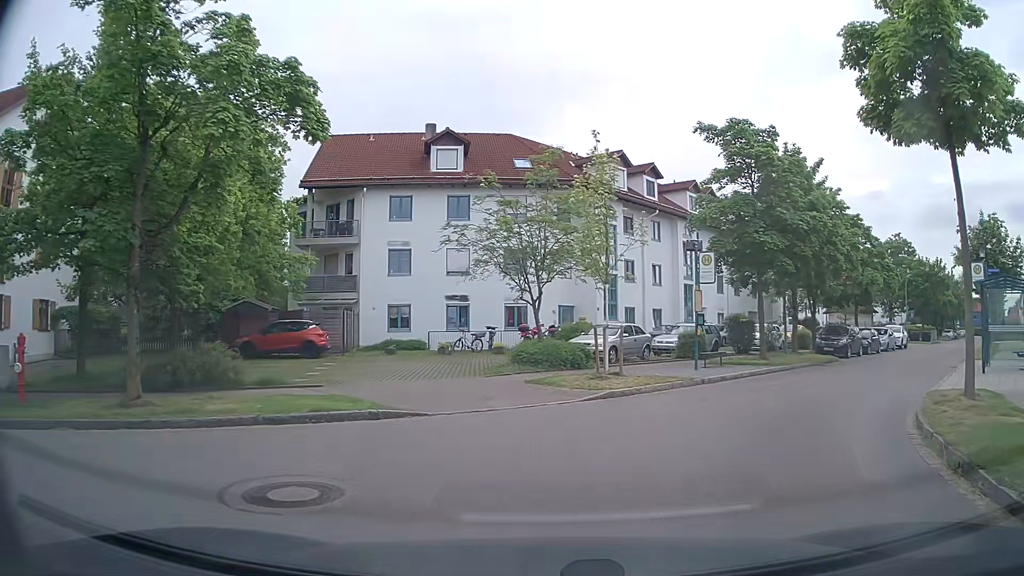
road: residential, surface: asphalt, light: Day
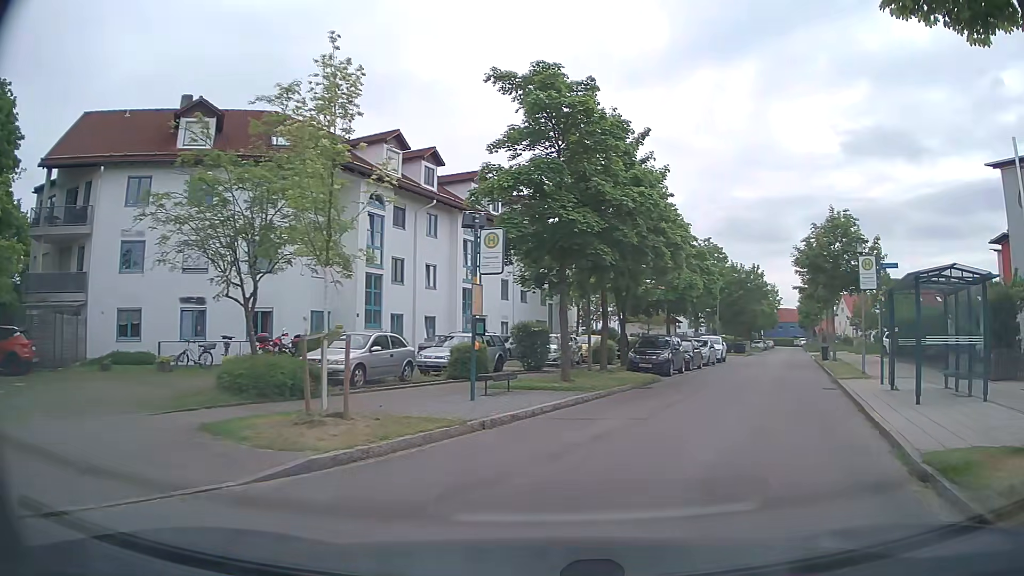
(+1.0, +6.3) m; +19°
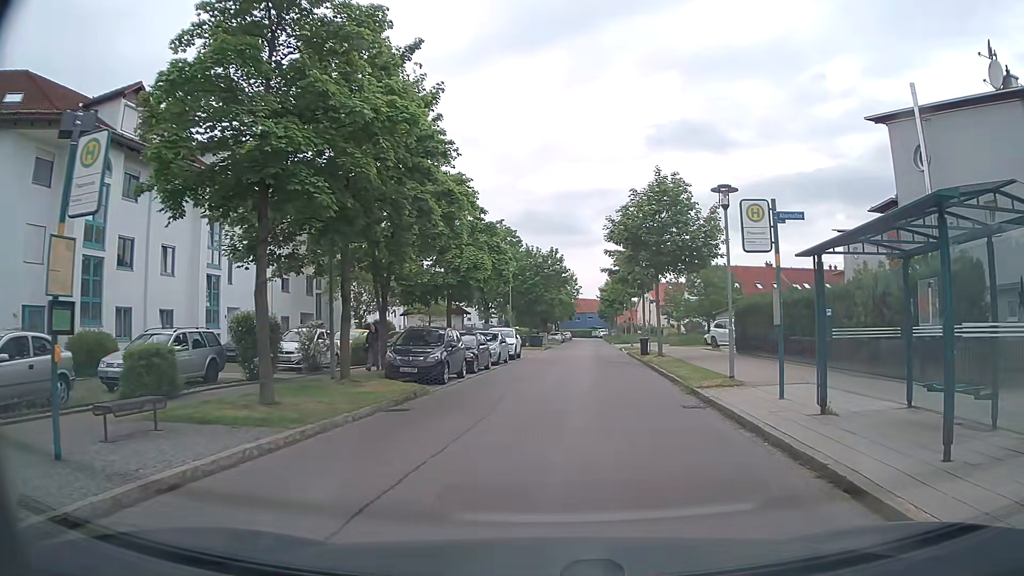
(+1.4, +7.0) m; +19°
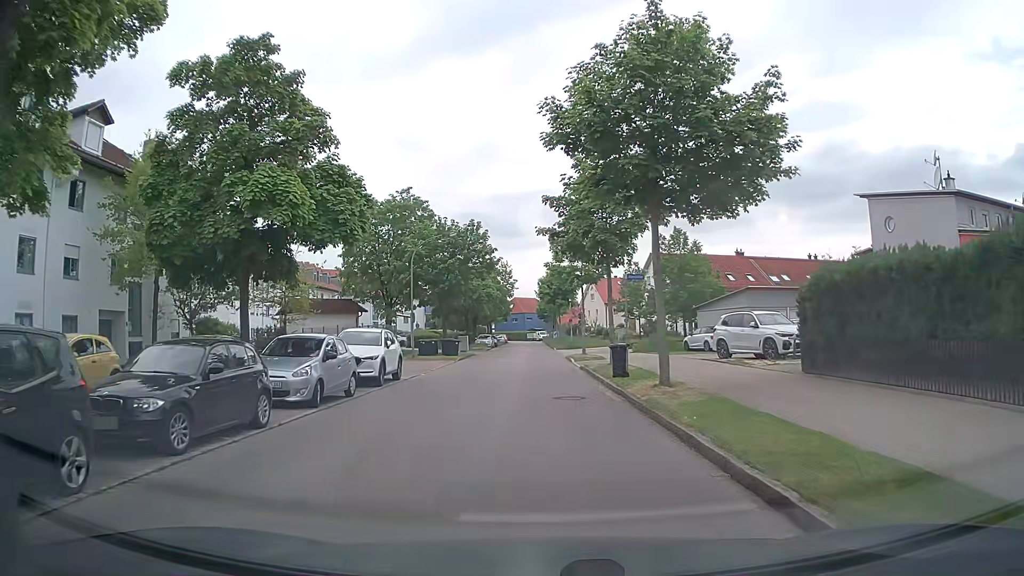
(+1.3, +16.1) m; +5°
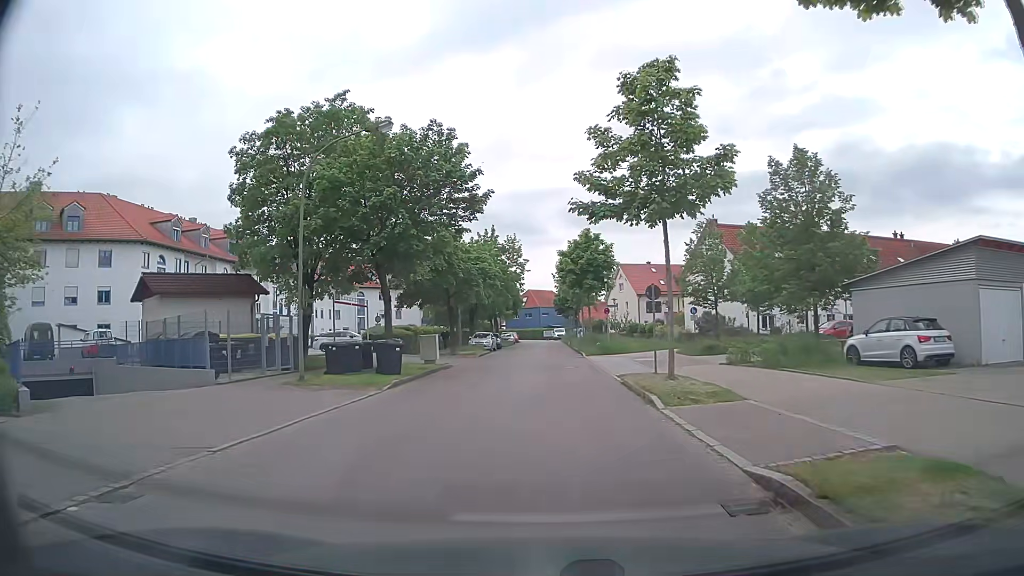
(-0.2, +20.7) m; -1°
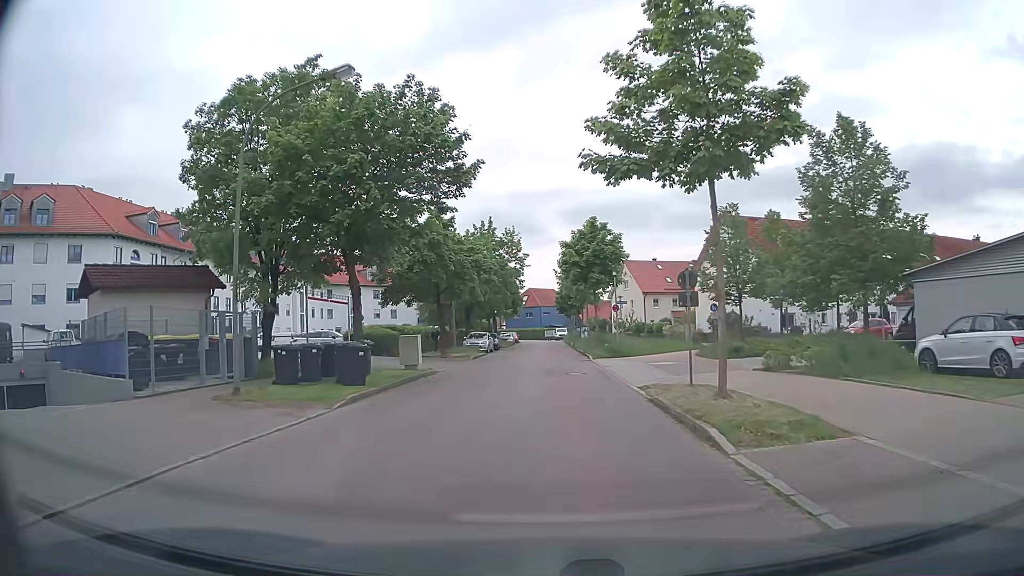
(-0.1, +4.3) m; -1°
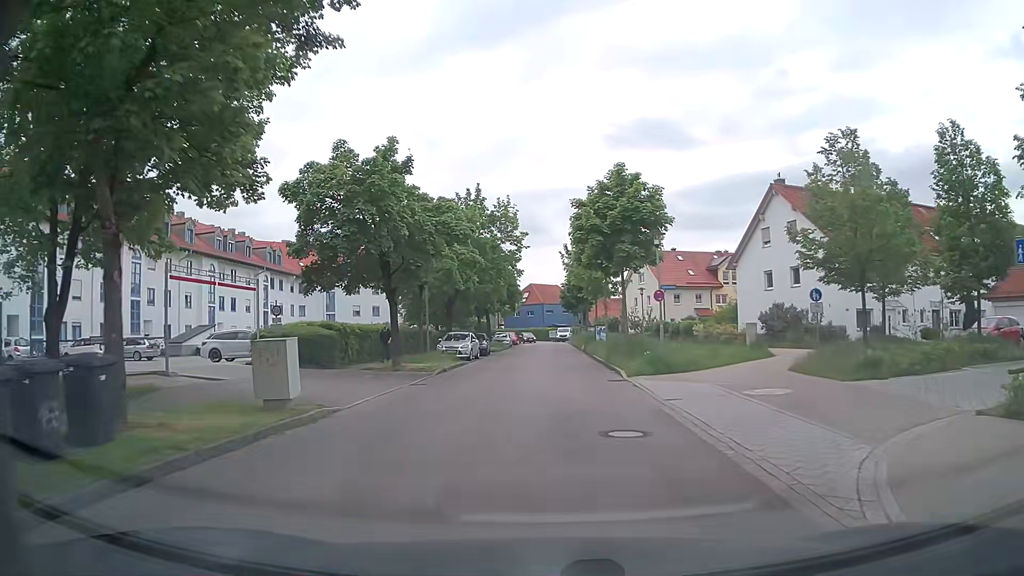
(+0.1, +12.6) m; 0°
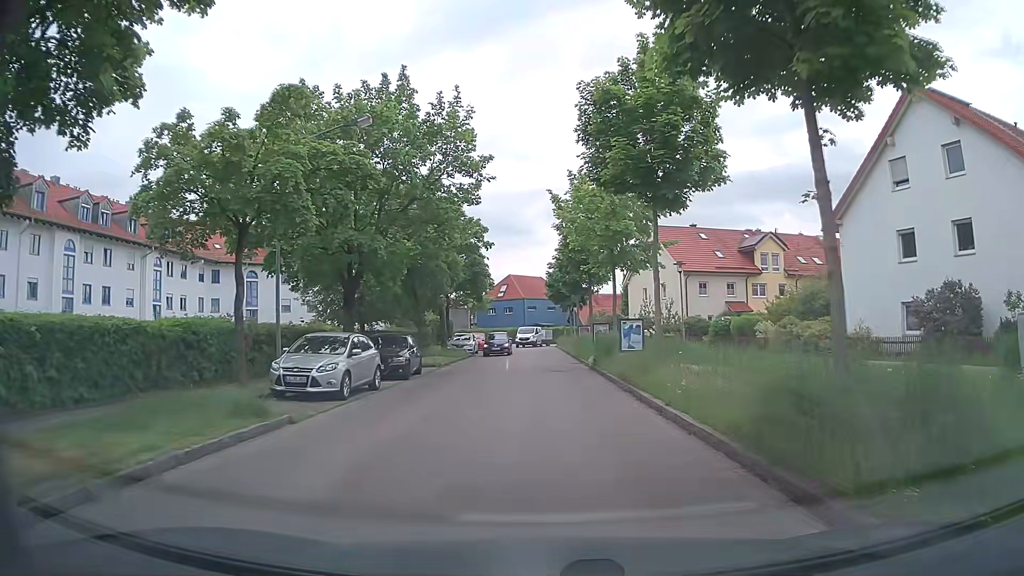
(+0.2, +20.0) m; +1°
(0, +10) (0, +20) (0, +30) (0, +40) (0, +50) (0, +60) (0, +70) (-3, +80) (-9, +87) (-17, +94) m
